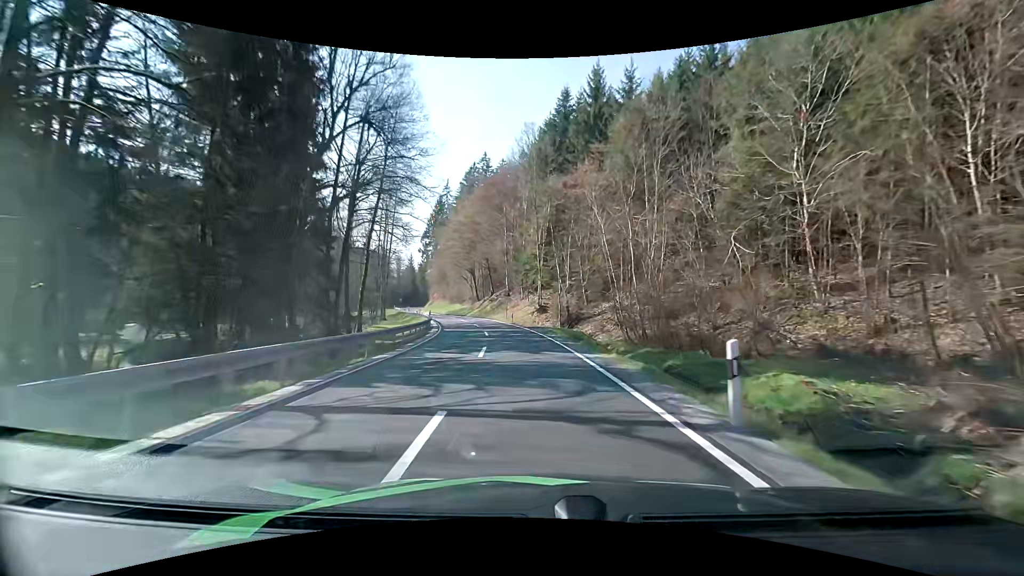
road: secondary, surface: asphalt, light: Day
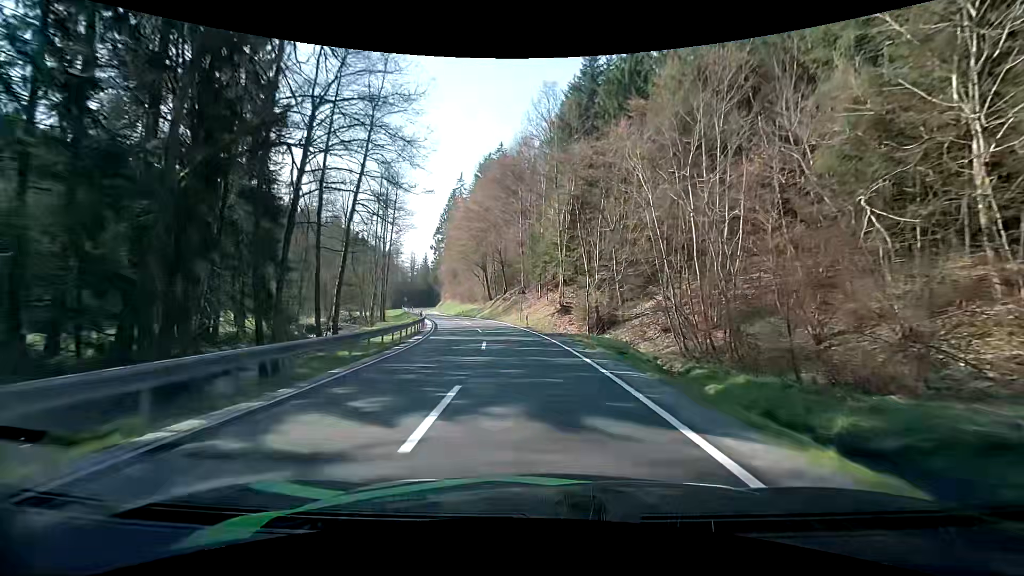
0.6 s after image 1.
(-0.2, +9.9) m; -2°
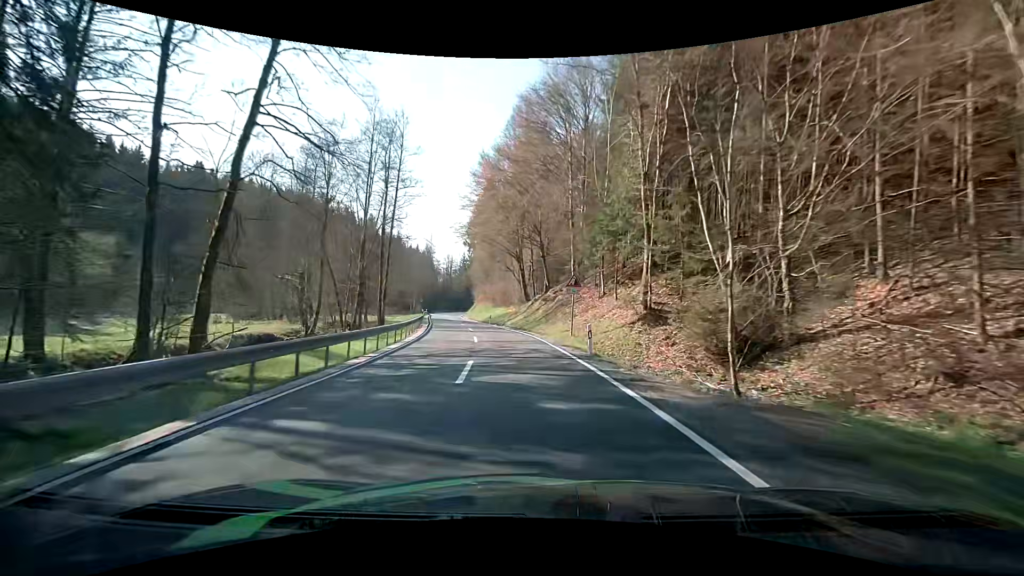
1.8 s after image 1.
(-0.9, +19.9) m; -5°
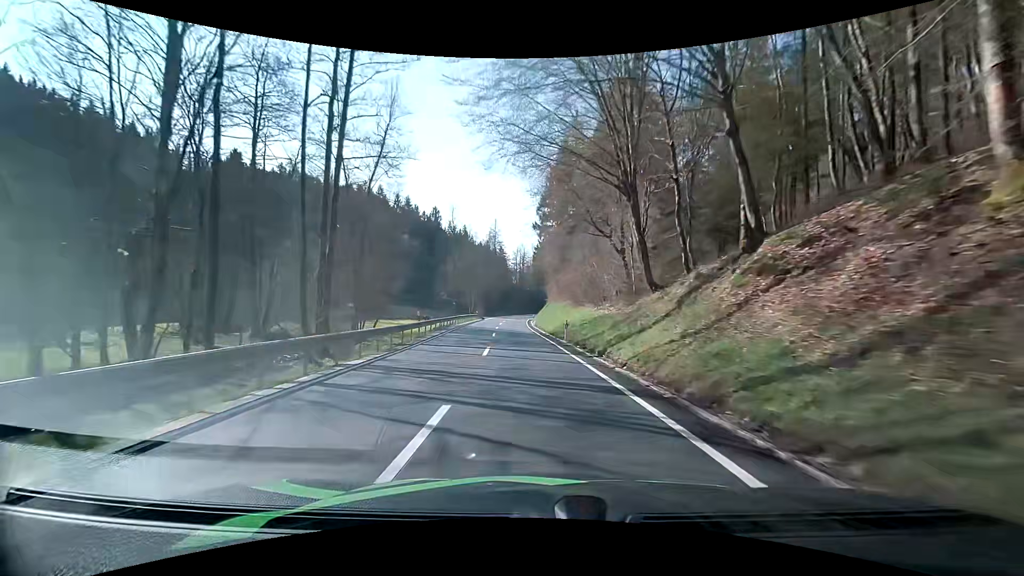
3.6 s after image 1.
(-2.6, +30.6) m; -10°
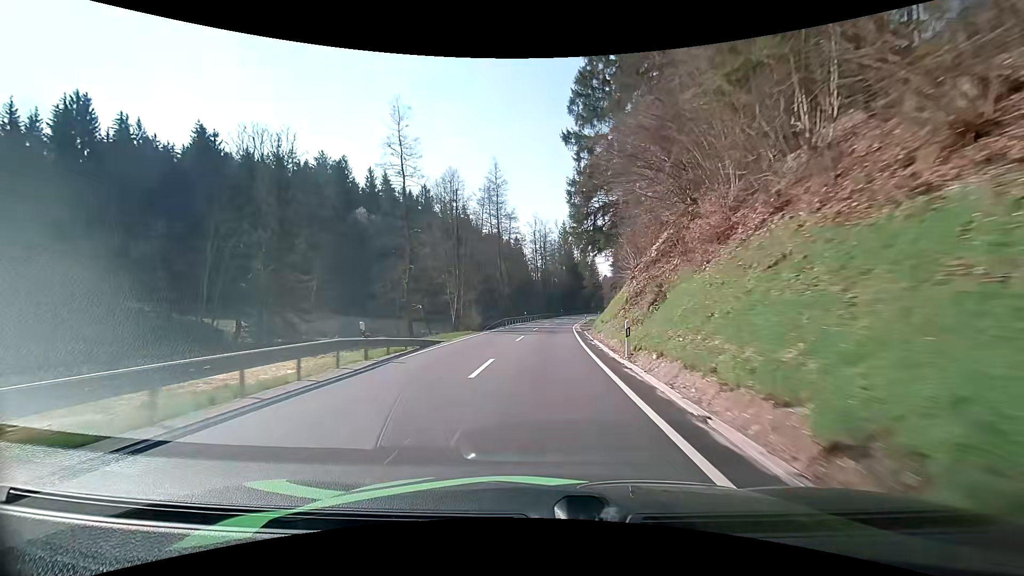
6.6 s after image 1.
(-1.8, +53.3) m; -2°
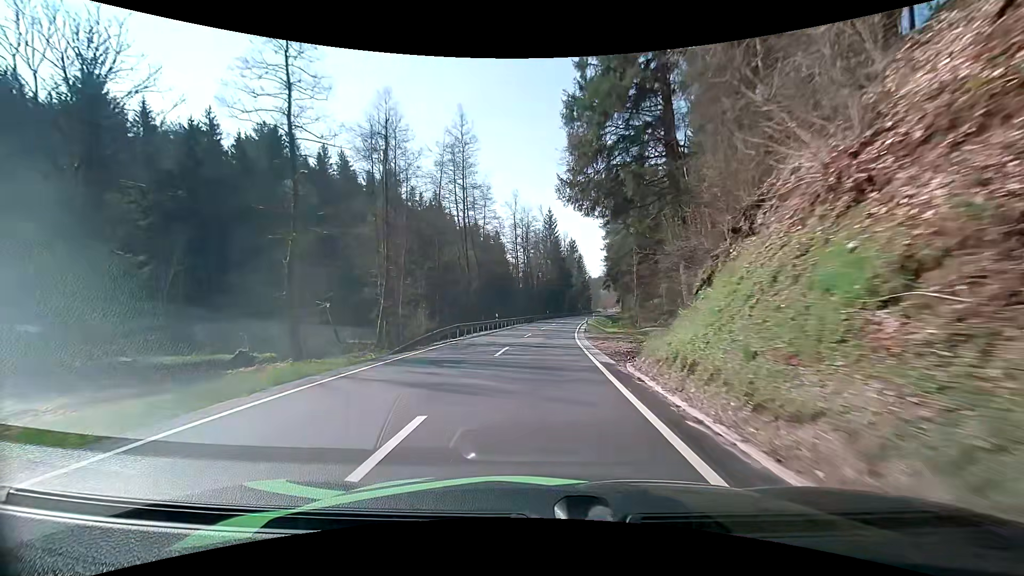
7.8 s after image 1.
(+0.4, +20.8) m; +2°
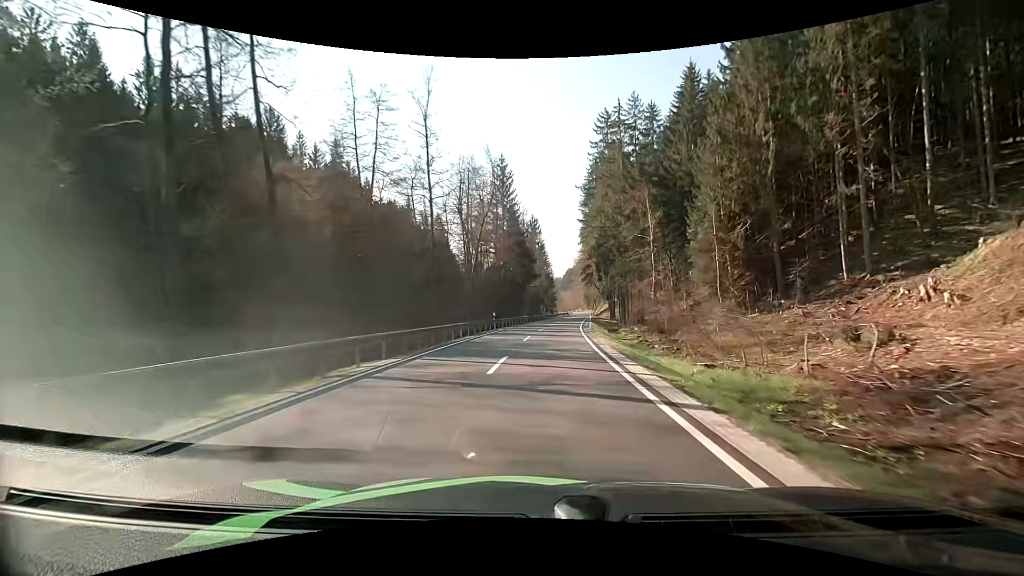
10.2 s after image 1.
(+1.4, +43.4) m; +5°
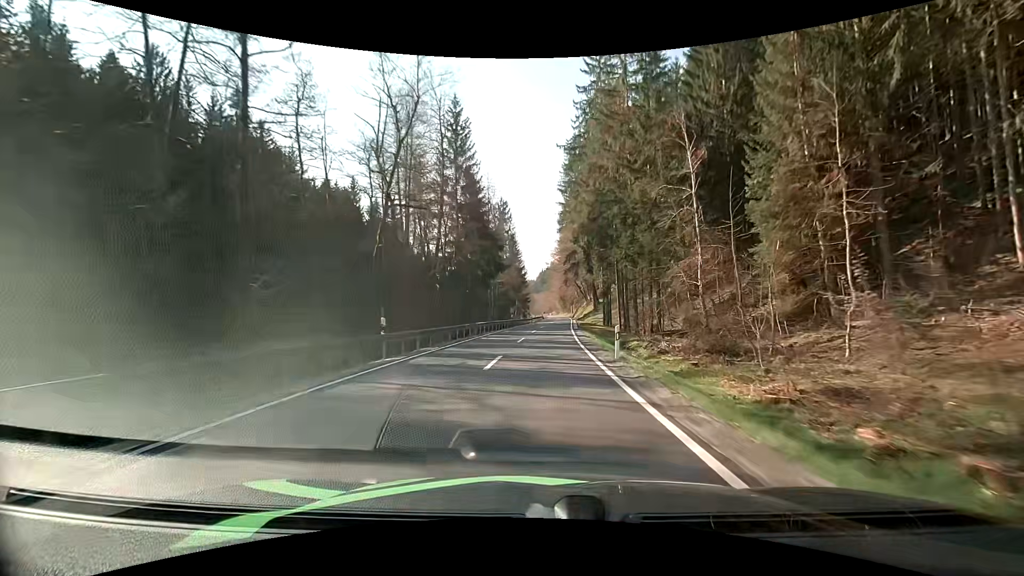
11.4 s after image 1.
(+0.6, +22.9) m; +4°
(0, +10) (0, +20) (0, +30) (+1, +40) (+1, +50) (+2, +60) (+2, +70) (+3, +80) (+3, +90) (+4, +100) m
